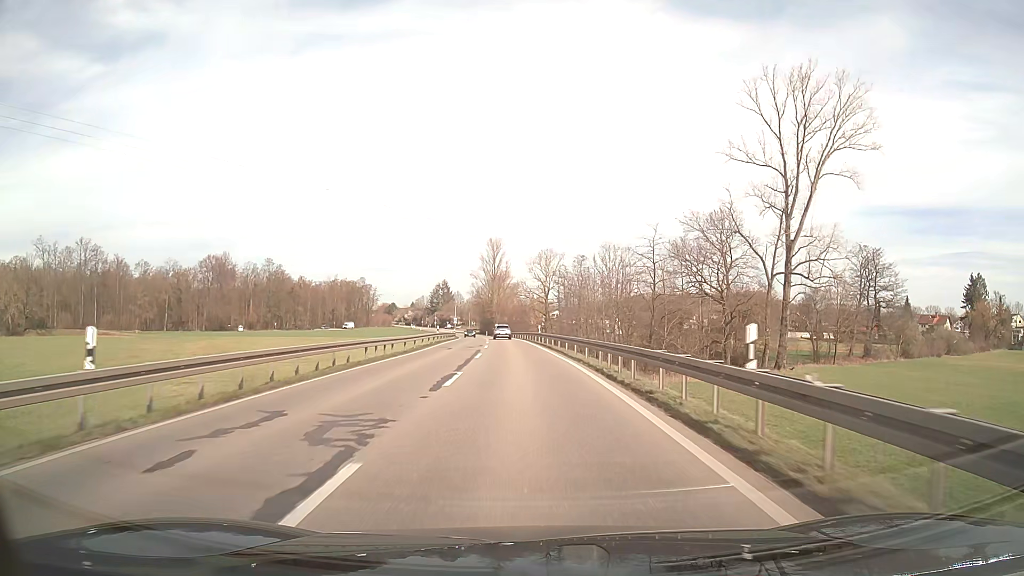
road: secondary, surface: asphalt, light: Day
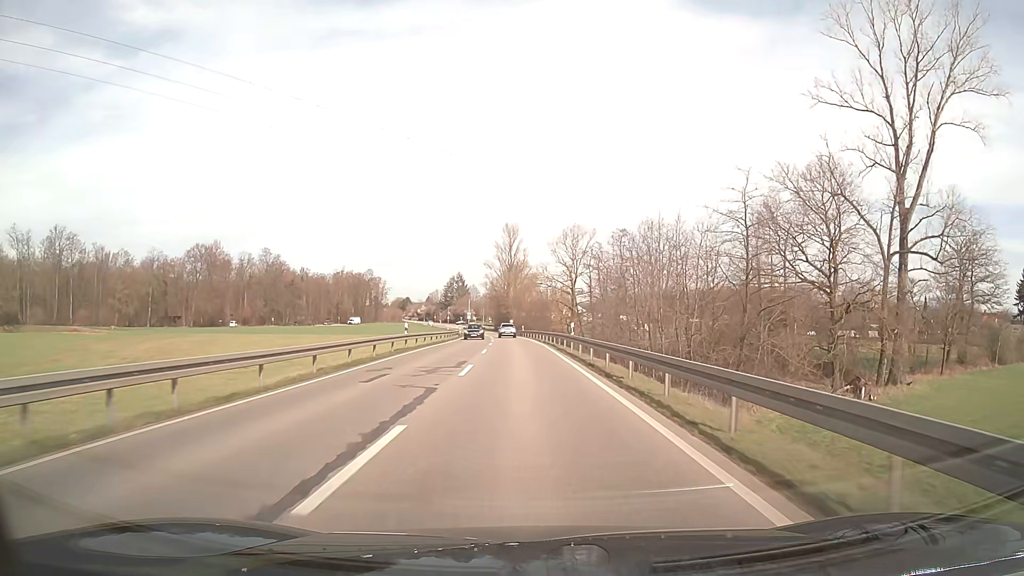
(-0.3, +21.8) m; -2°
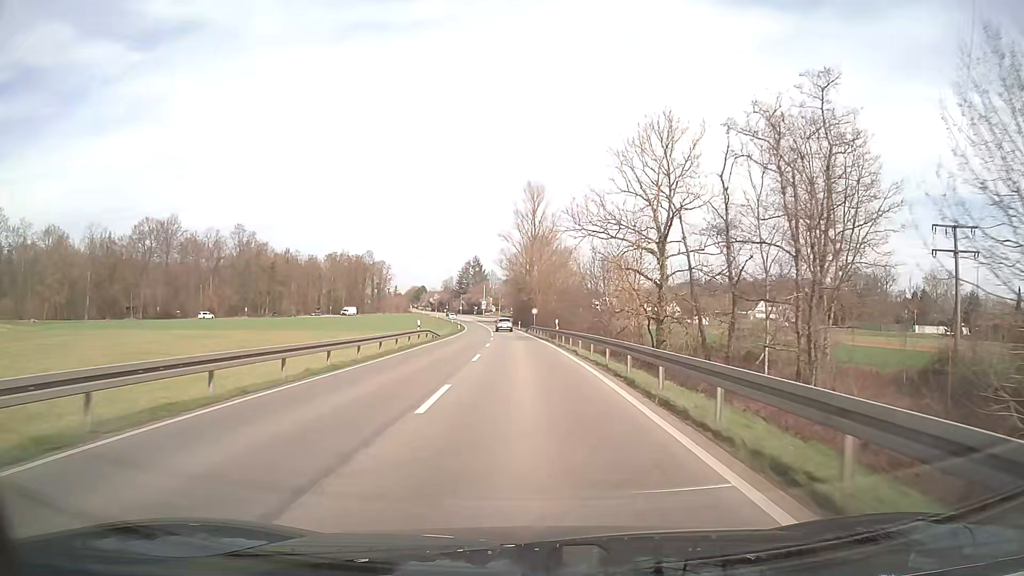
(-1.0, +43.1) m; -2°
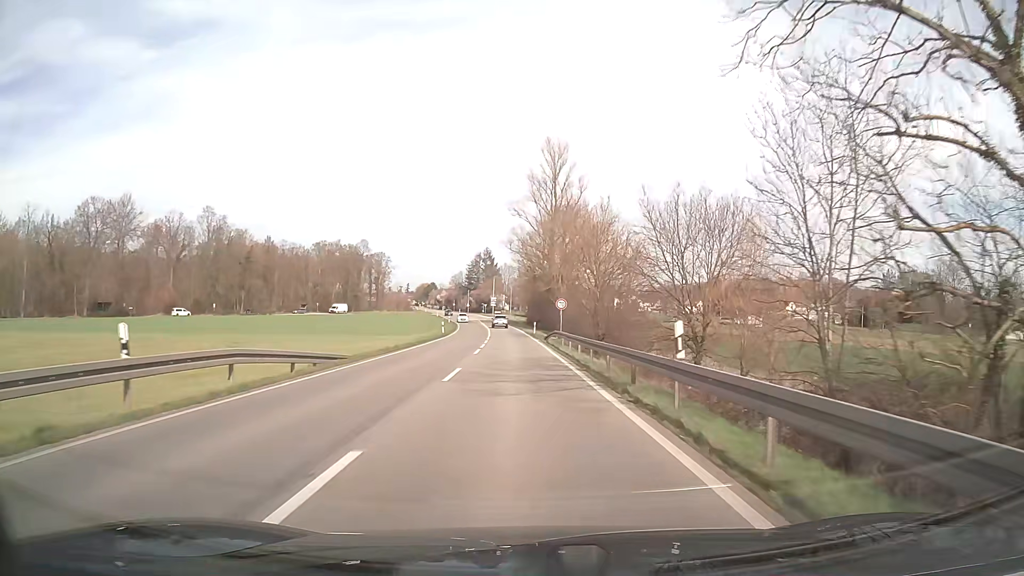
(-0.4, +30.8) m; -2°
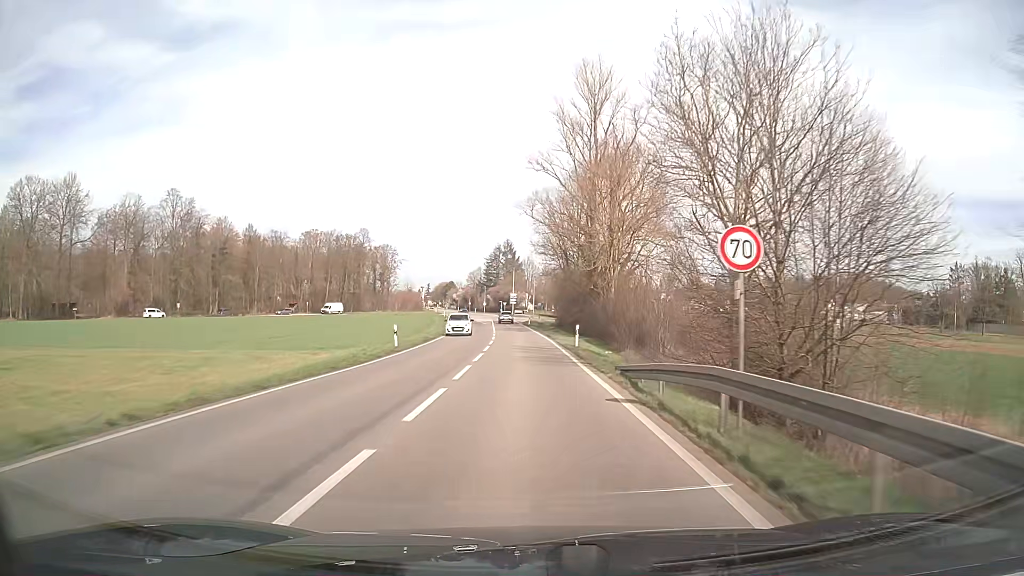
(-0.5, +30.1) m; -2°
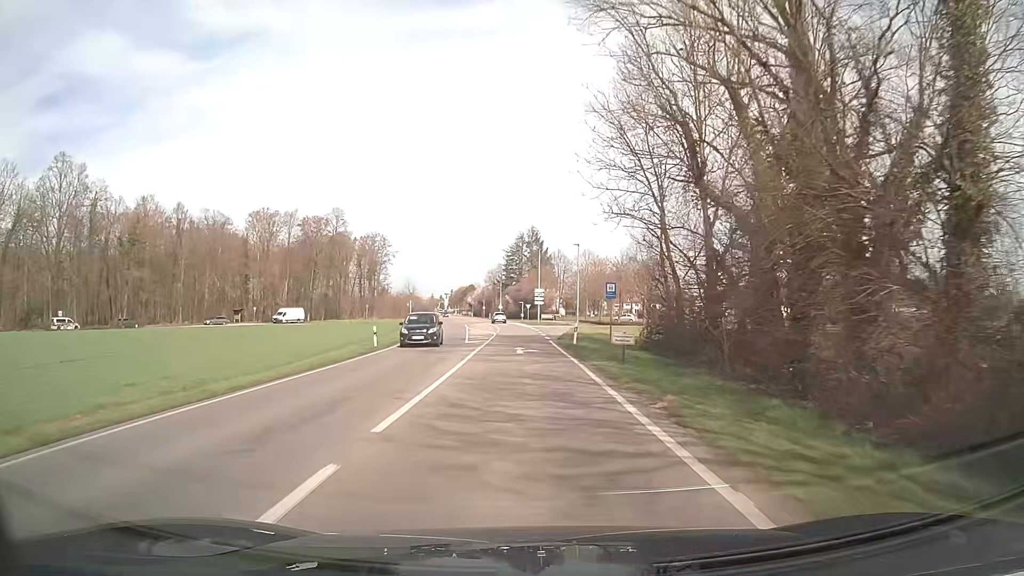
(-0.8, +48.9) m; -3°
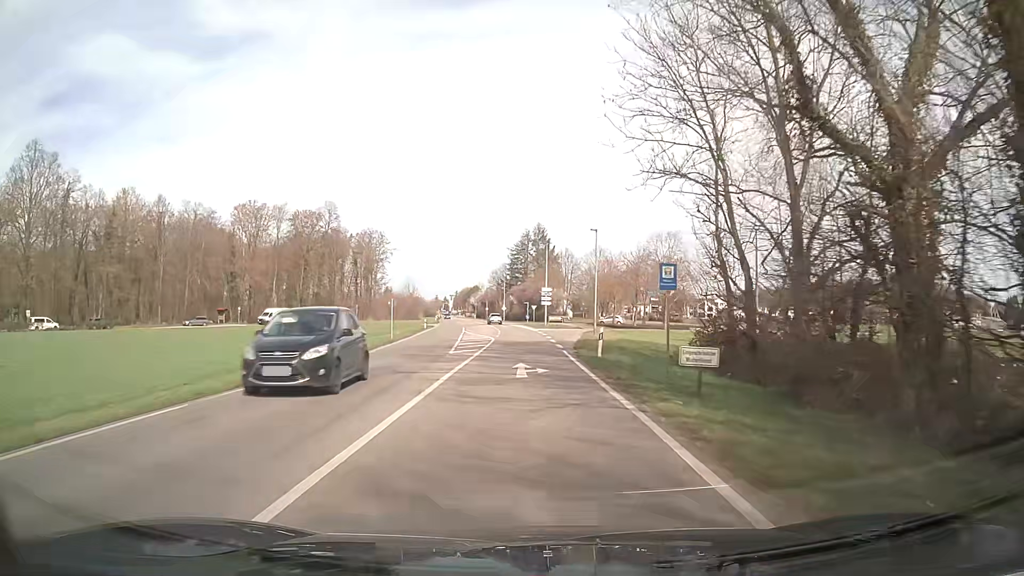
(0.0, +9.3) m; 0°
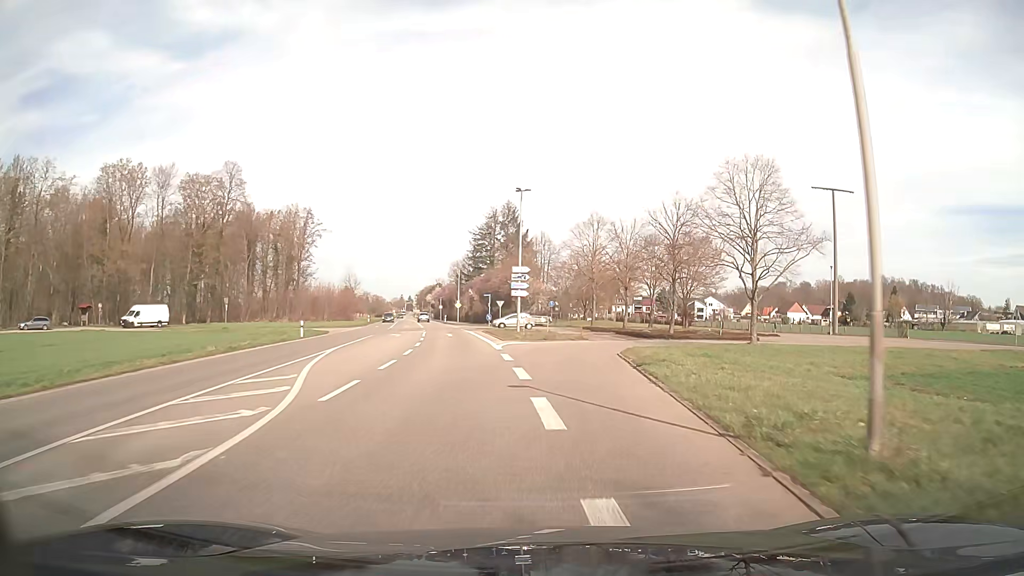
(+0.5, +34.1) m; +3°
(0, +10) (+1, +20) (+2, +30) (+7, +38) (+15, +44) (+25, +45) (+35, +42) (+42, +35) (+50, +29) (+57, +22) m
